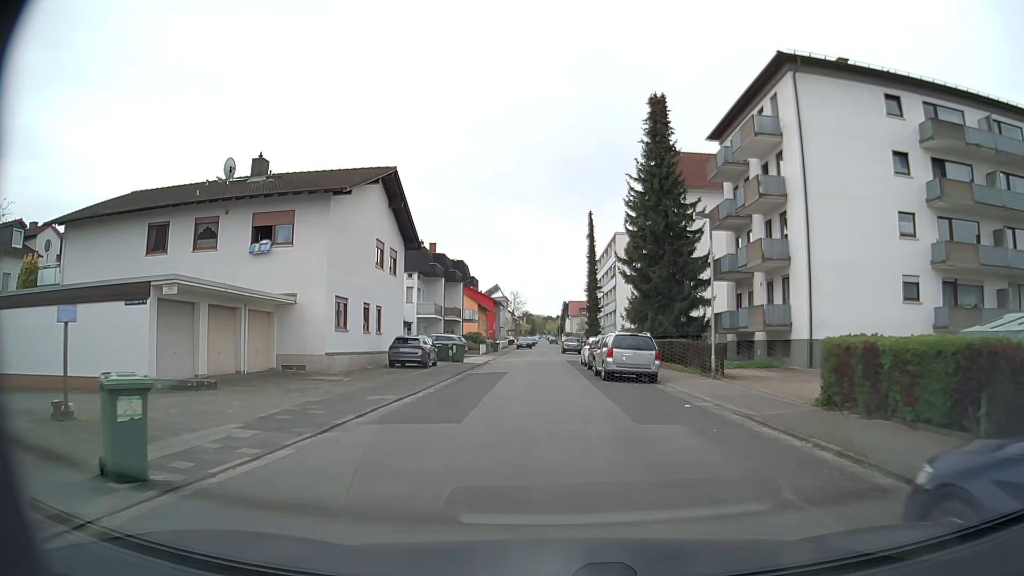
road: residential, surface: asphalt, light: Day
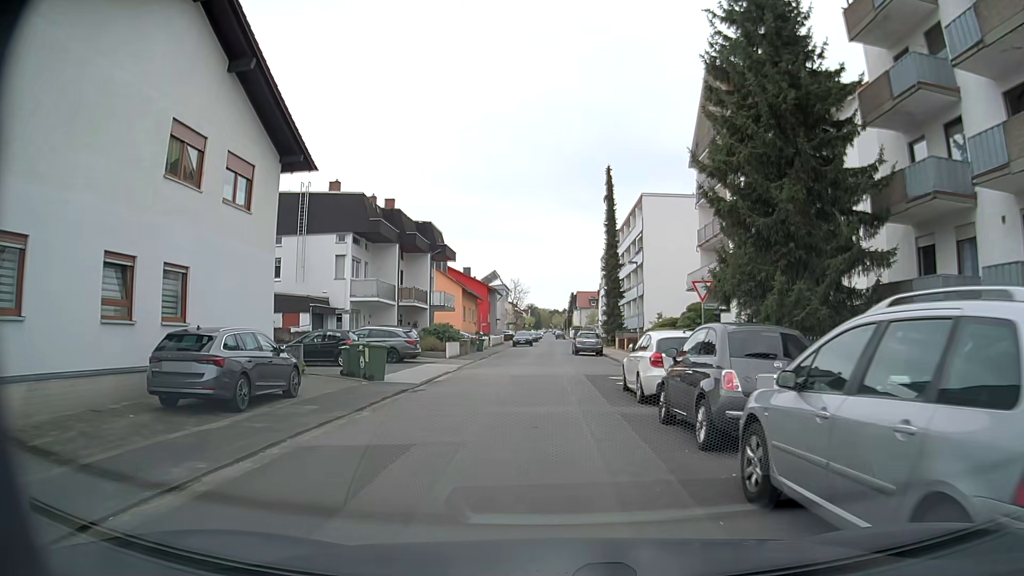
(-0.3, +18.8) m; -1°
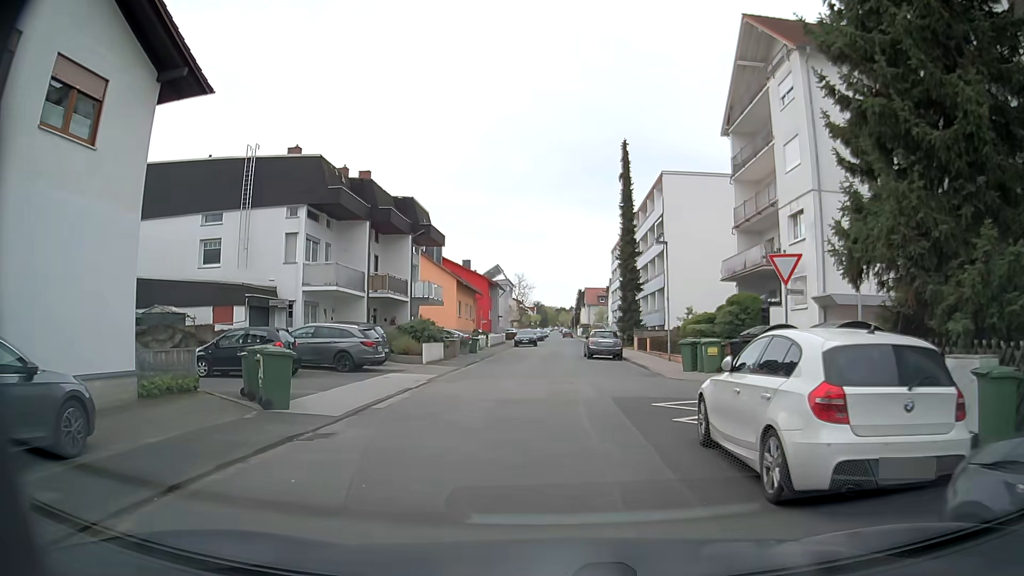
(0.0, +7.5) m; -1°
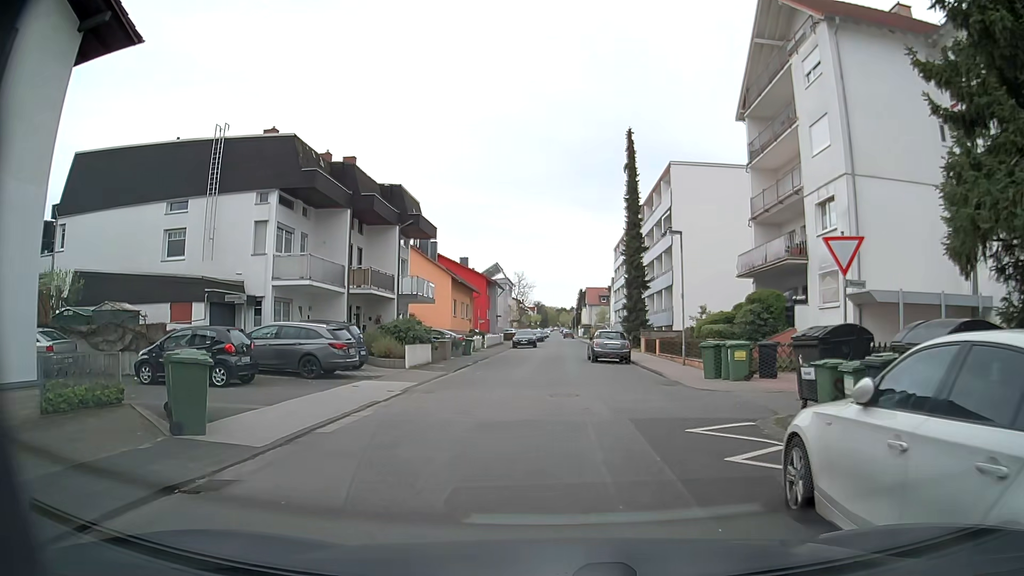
(+0.1, +3.1) m; 0°
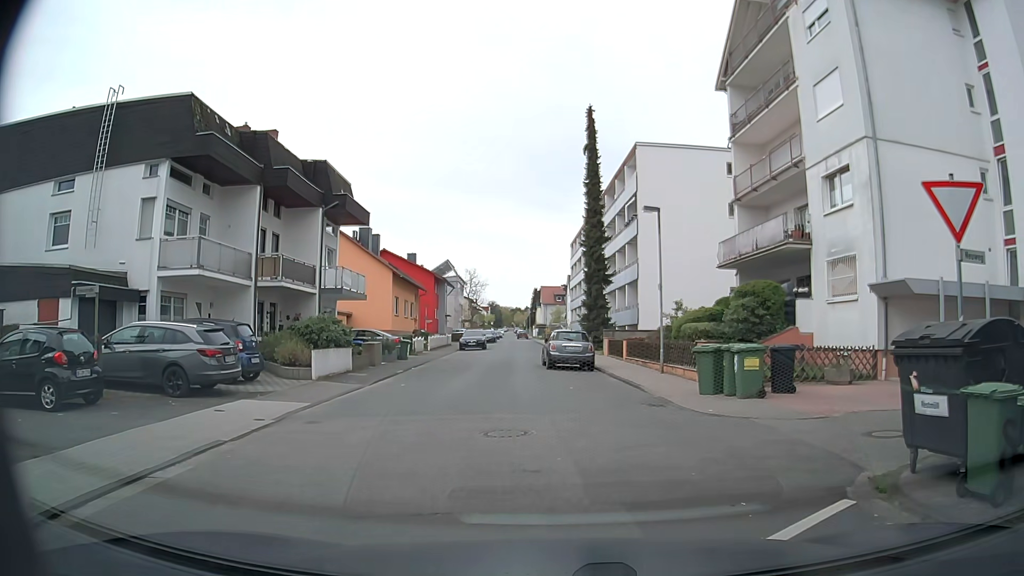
(+0.2, +4.9) m; +3°
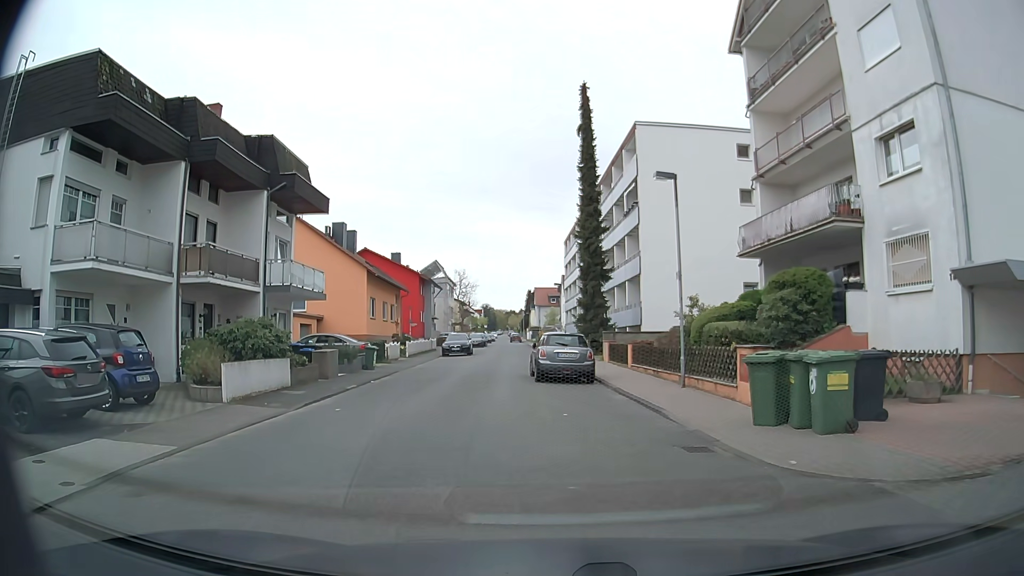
(+0.1, +4.7) m; +1°
